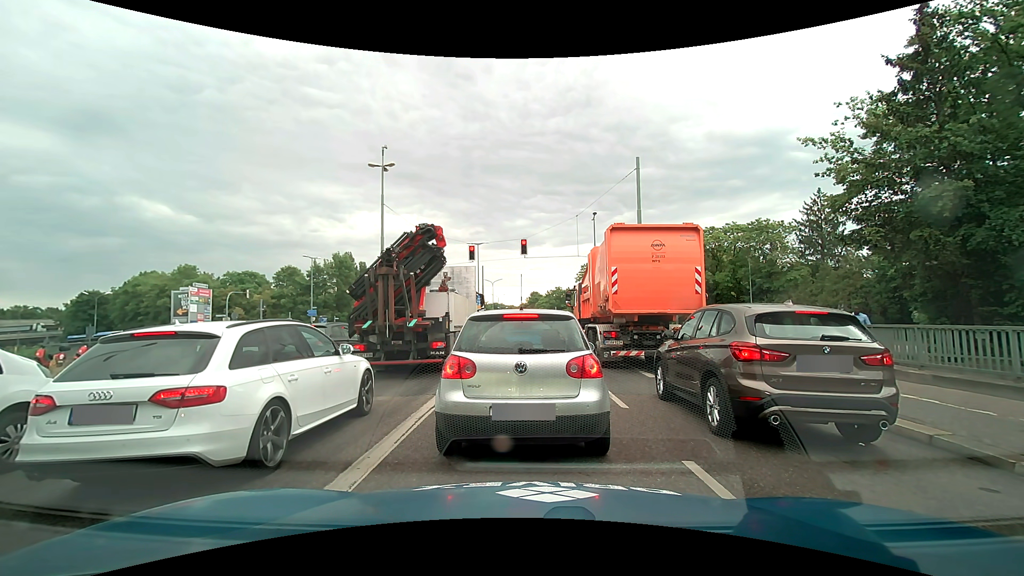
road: primary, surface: asphalt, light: Day
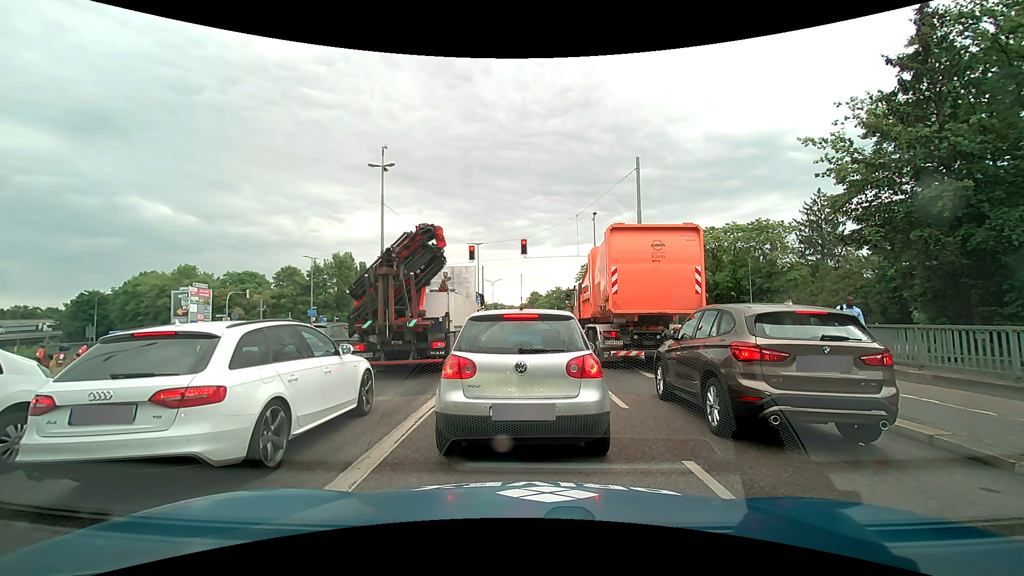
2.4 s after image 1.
(0.0, 0.0) m; 0°
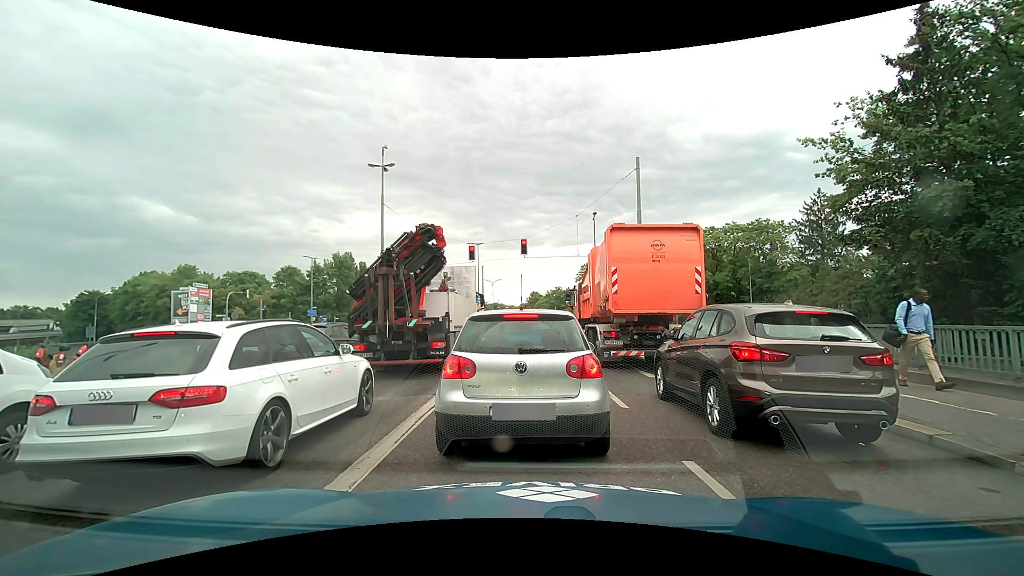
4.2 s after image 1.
(0.0, 0.0) m; 0°
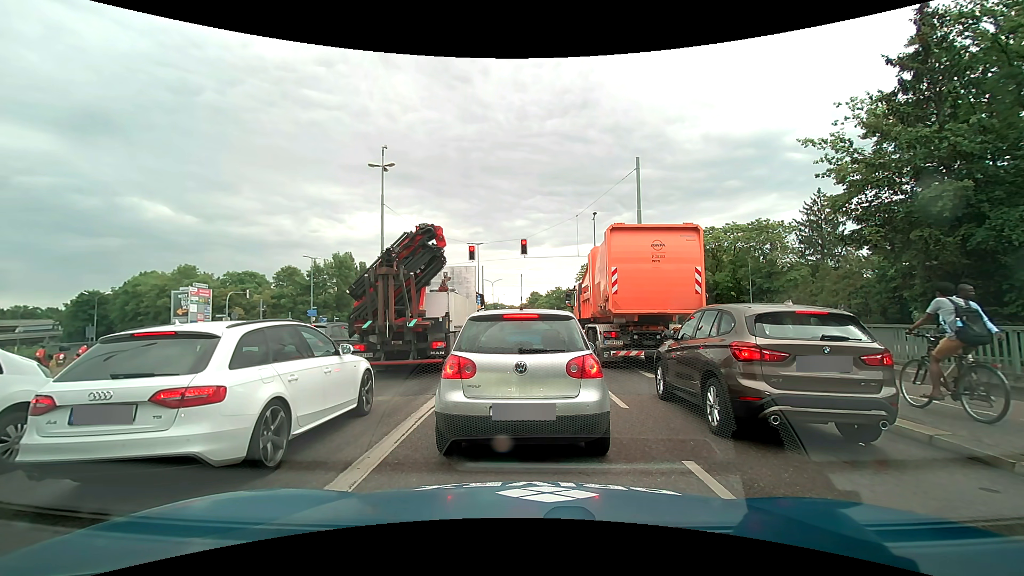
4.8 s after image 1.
(0.0, 0.0) m; 0°
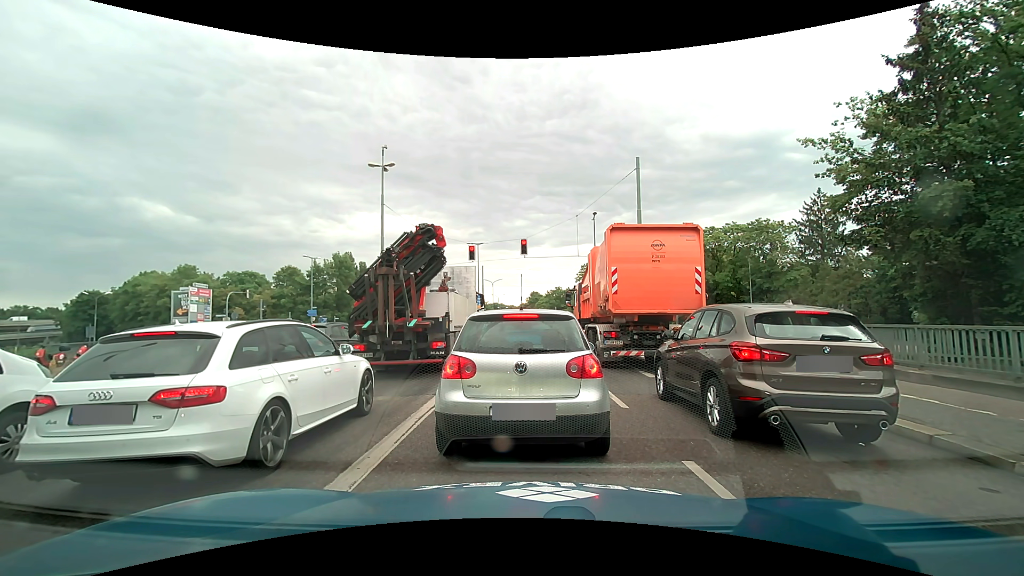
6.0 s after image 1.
(0.0, 0.0) m; 0°
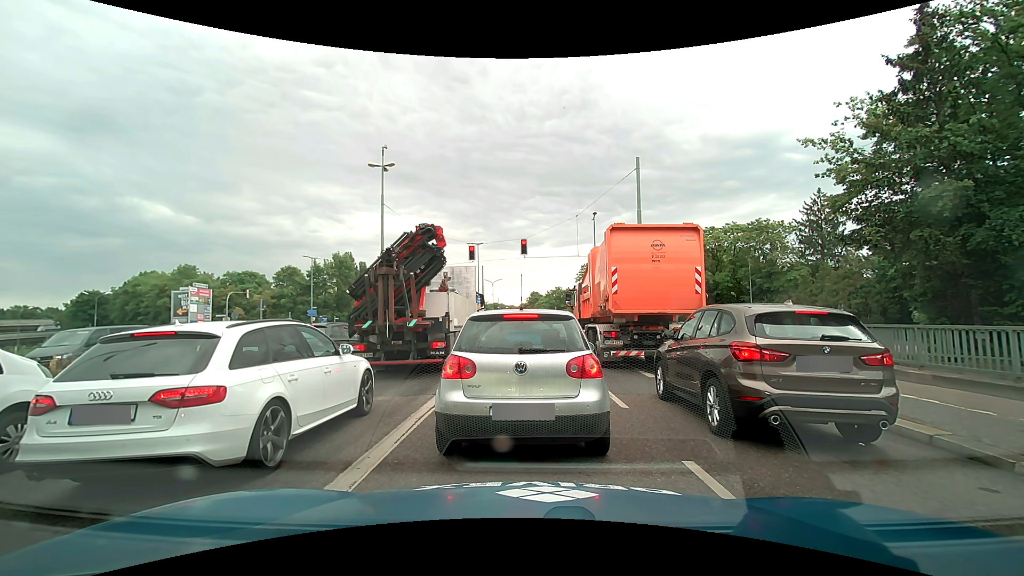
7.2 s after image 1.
(0.0, 0.0) m; 0°
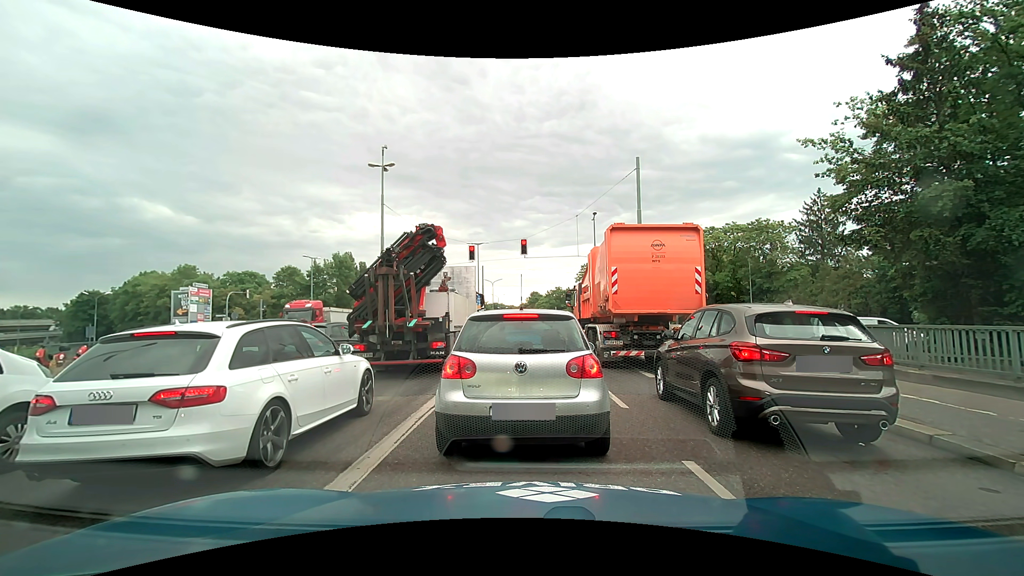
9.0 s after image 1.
(0.0, 0.0) m; 0°
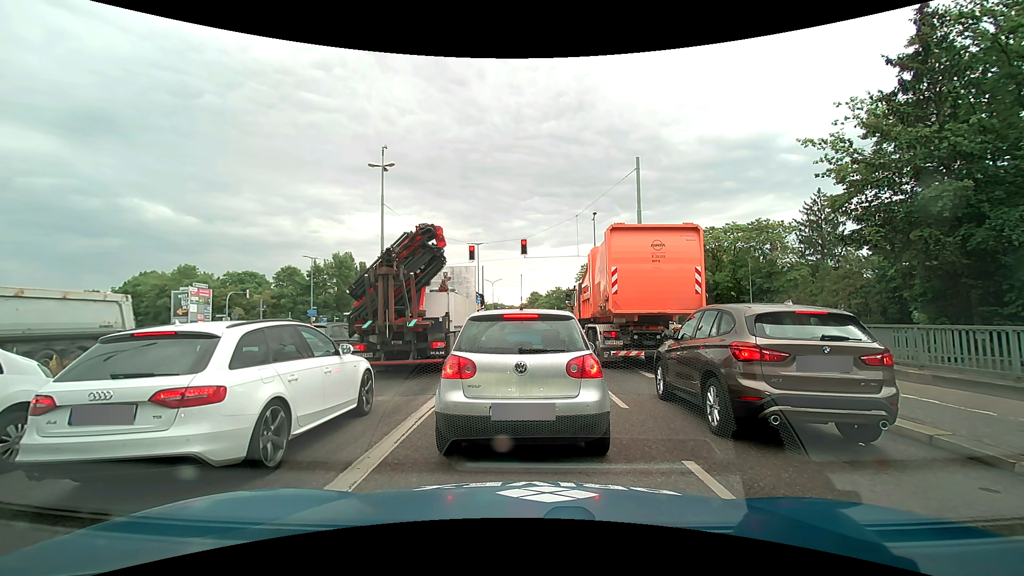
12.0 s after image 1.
(0.0, 0.0) m; 0°
